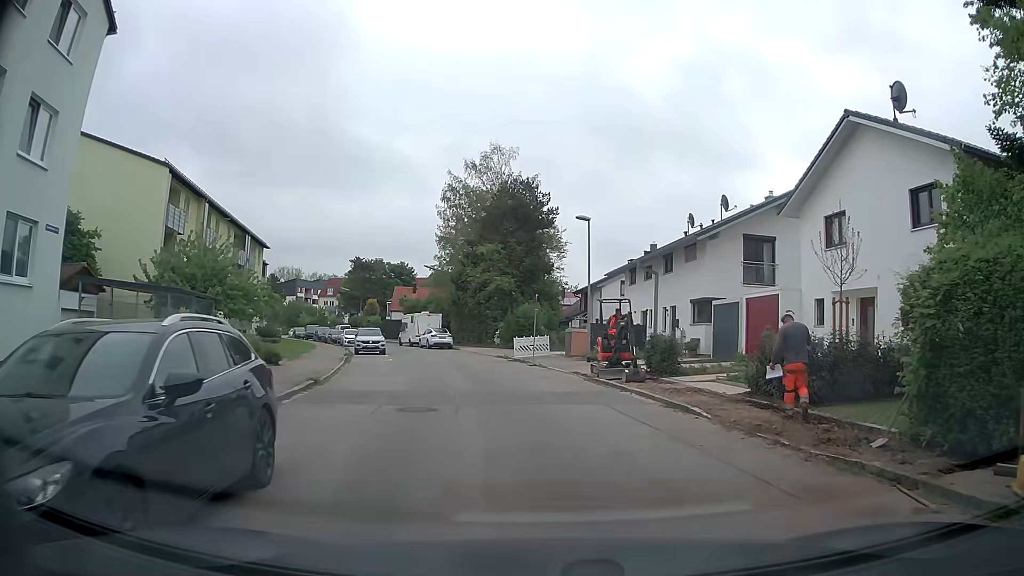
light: Day
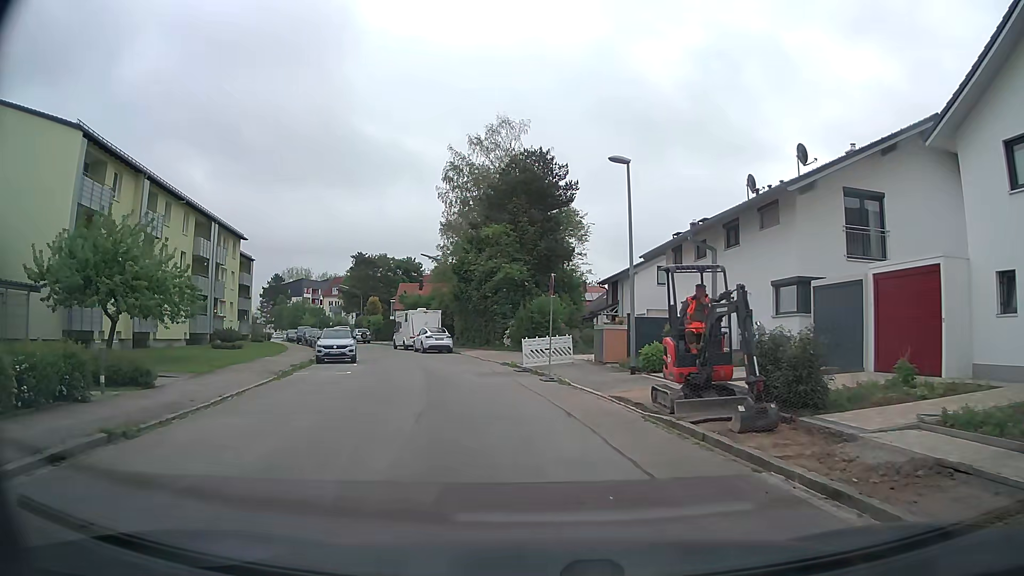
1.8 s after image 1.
(0.0, +9.7) m; -3°
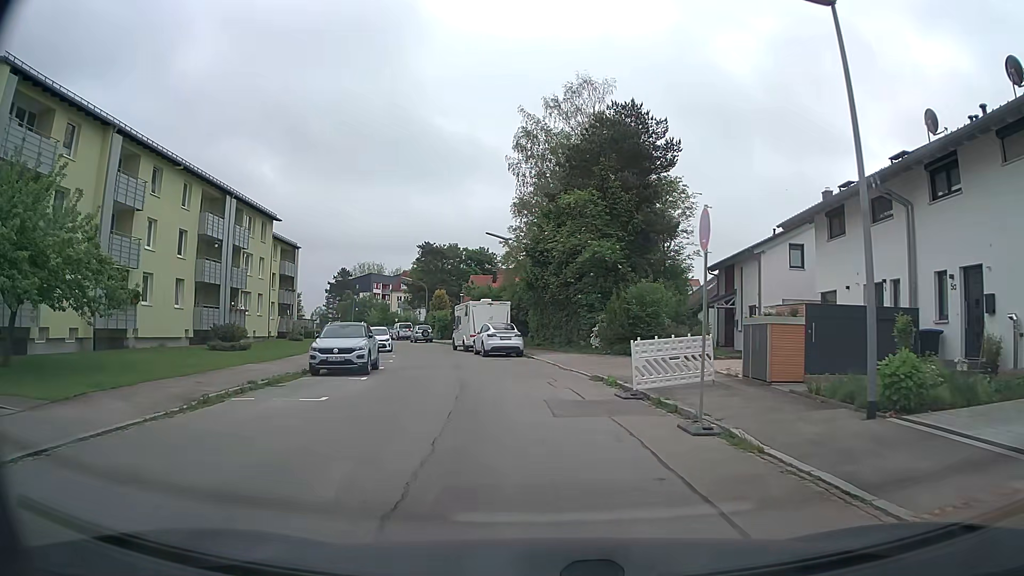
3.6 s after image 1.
(-0.5, +10.2) m; -6°
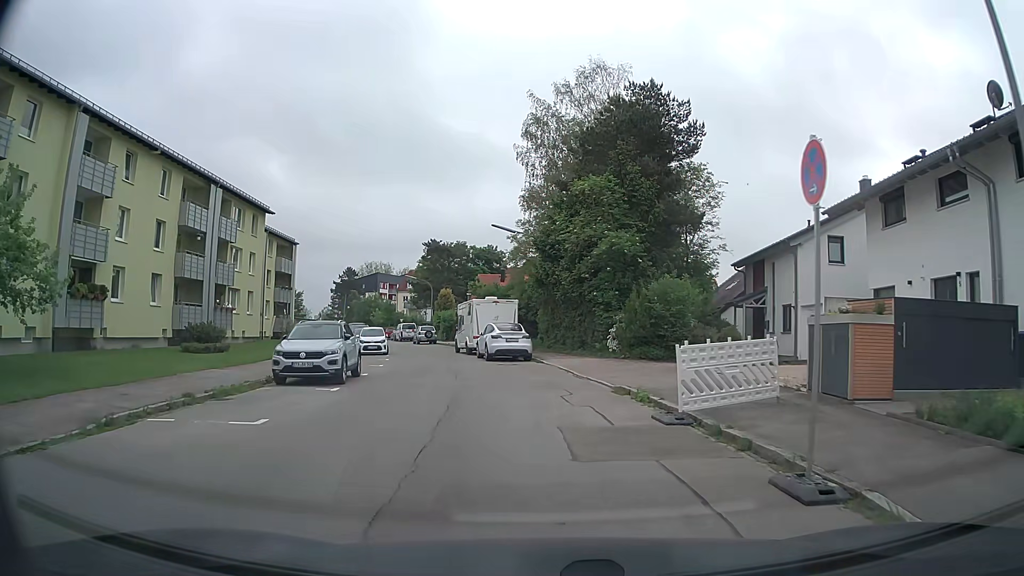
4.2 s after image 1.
(0.0, +3.5) m; -1°
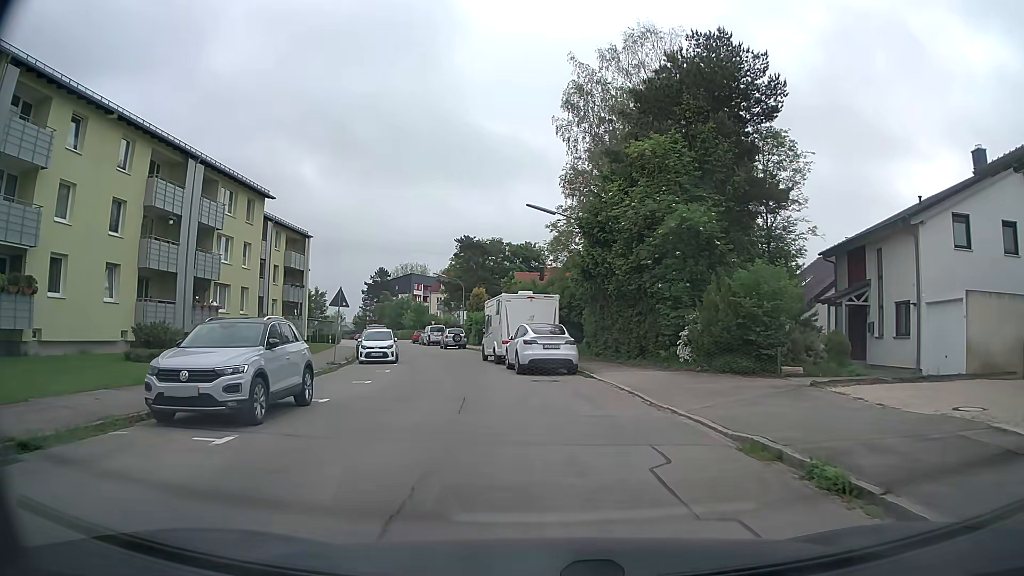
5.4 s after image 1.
(-0.2, +7.2) m; -4°
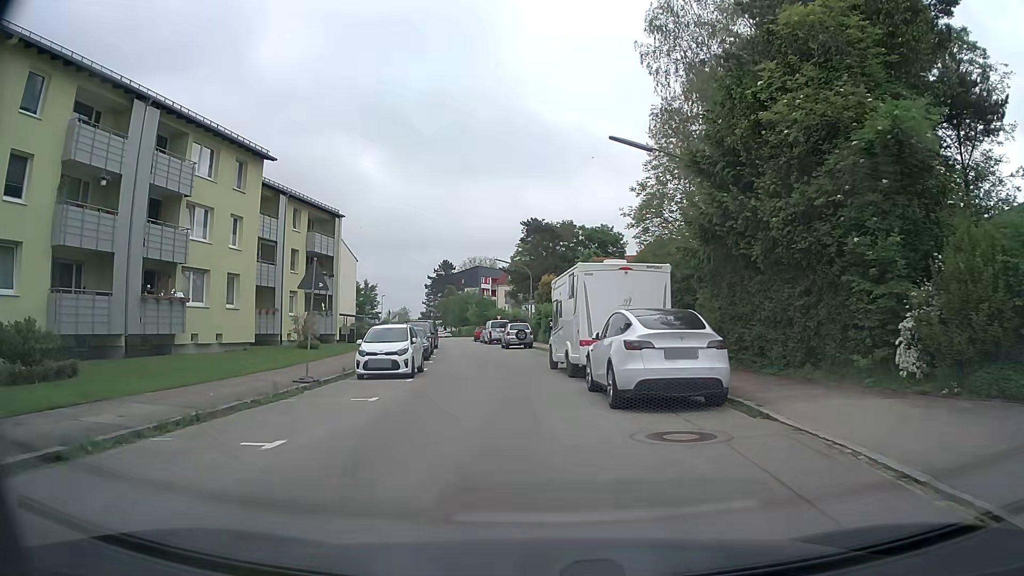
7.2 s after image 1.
(-0.4, +10.4) m; -6°
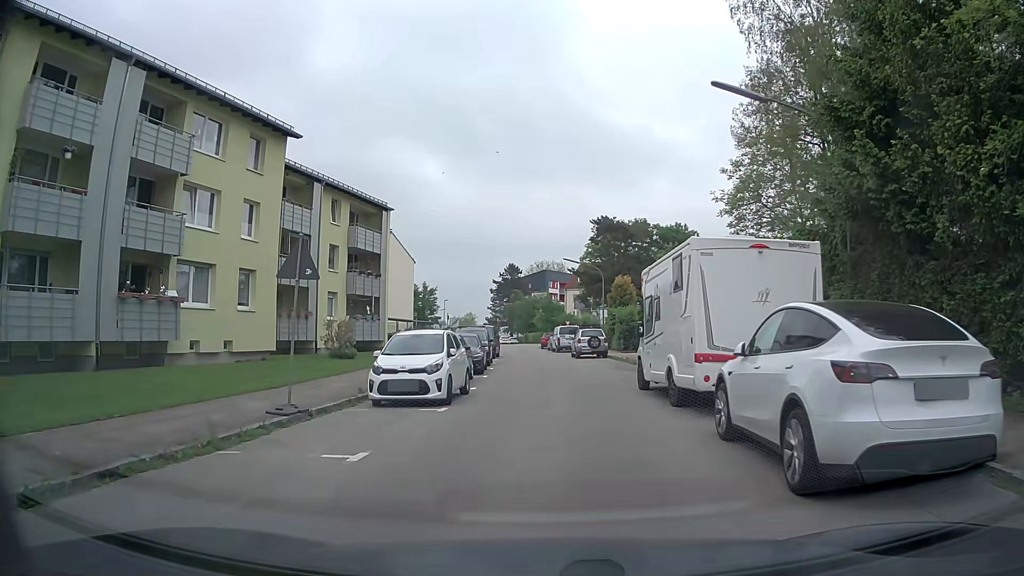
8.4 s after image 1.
(-0.3, +5.4) m; -6°
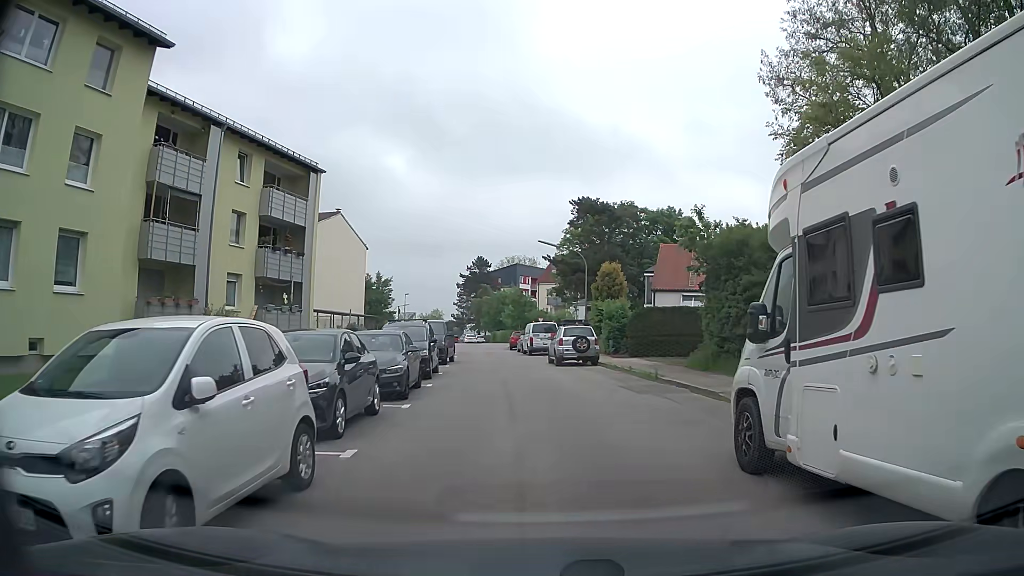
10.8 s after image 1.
(+0.1, +9.9) m; +3°
(0, +10) (0, +20) (-2, +30) (-3, +40) (-4, +50) (-5, +60) (-6, +70) (-8, +79) (-17, +84) (-26, +85) m
